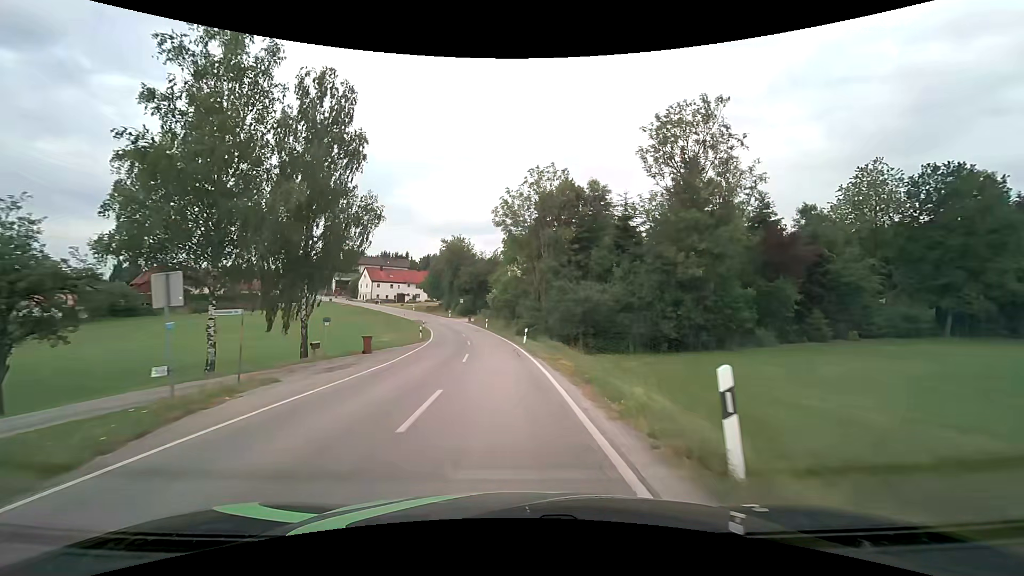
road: secondary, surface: asphalt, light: Day
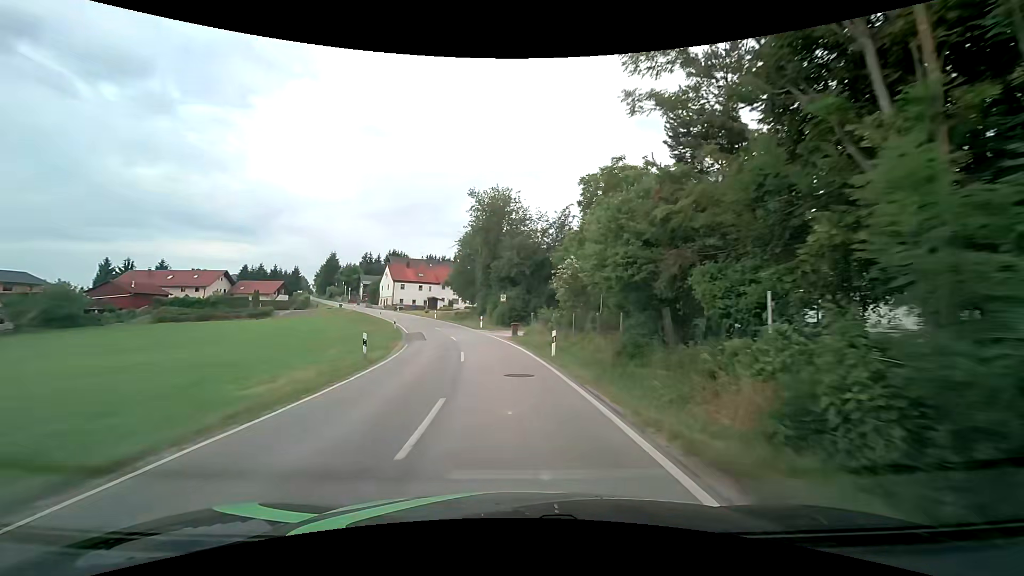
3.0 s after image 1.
(-2.4, +36.8) m; -7°
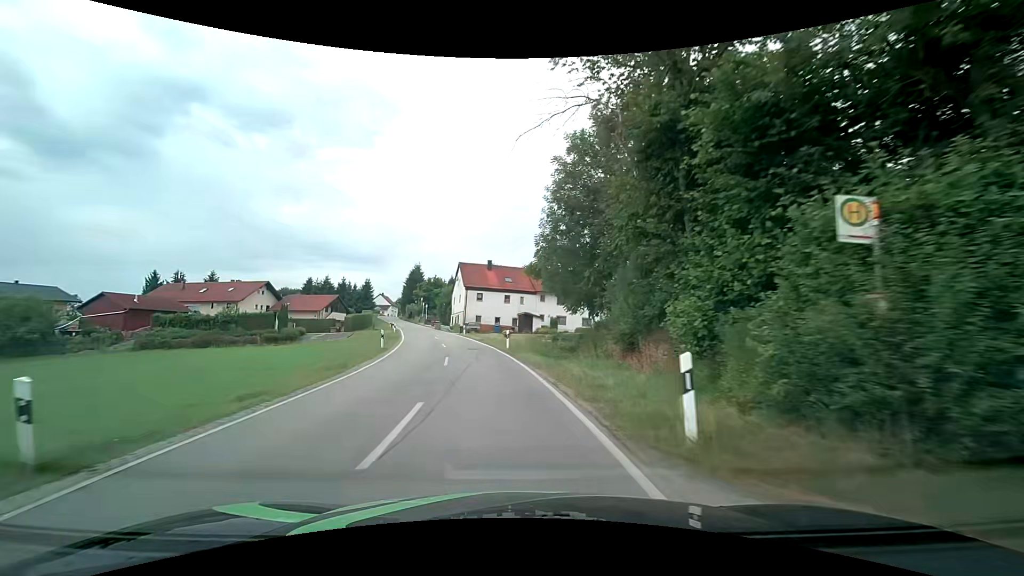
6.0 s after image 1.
(-3.3, +36.2) m; -13°
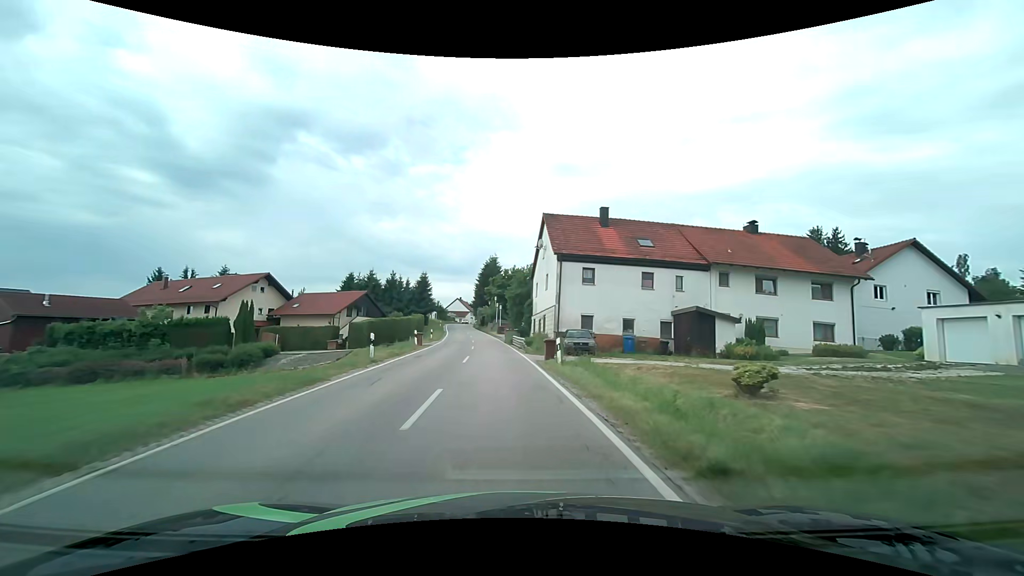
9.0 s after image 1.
(-3.5, +33.8) m; -11°
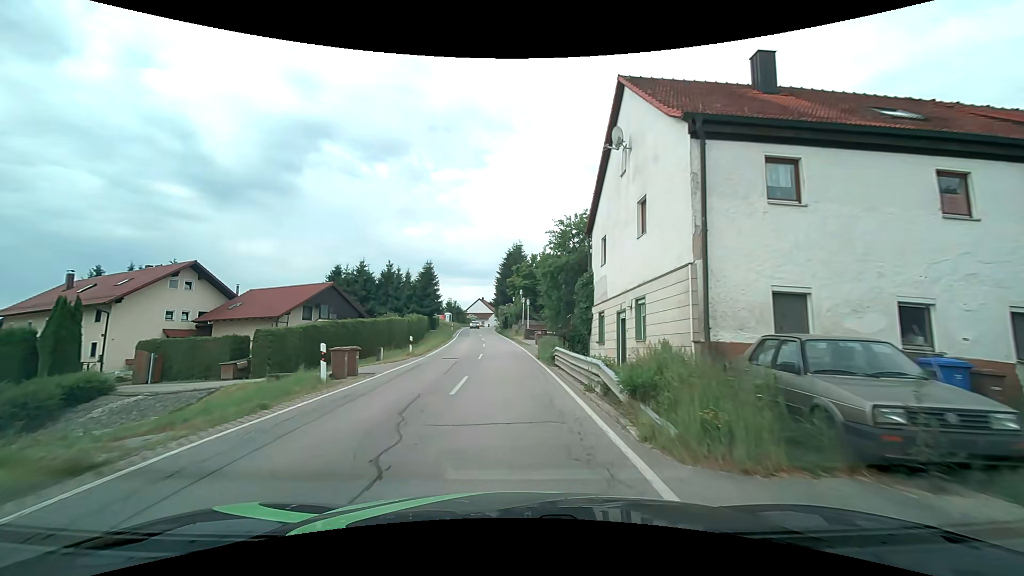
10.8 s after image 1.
(-0.6, +19.6) m; -3°
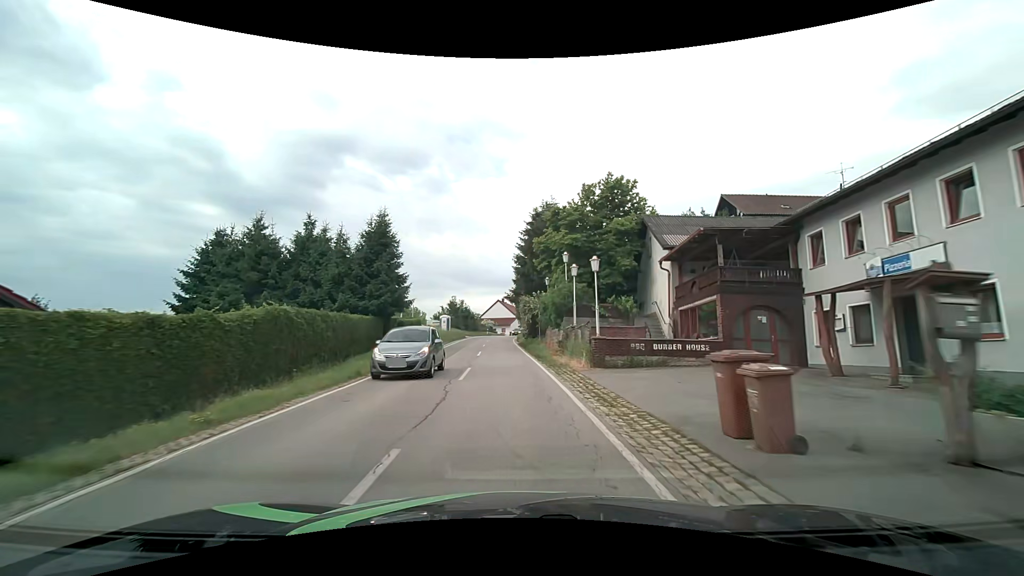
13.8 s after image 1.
(-0.9, +32.9) m; -3°
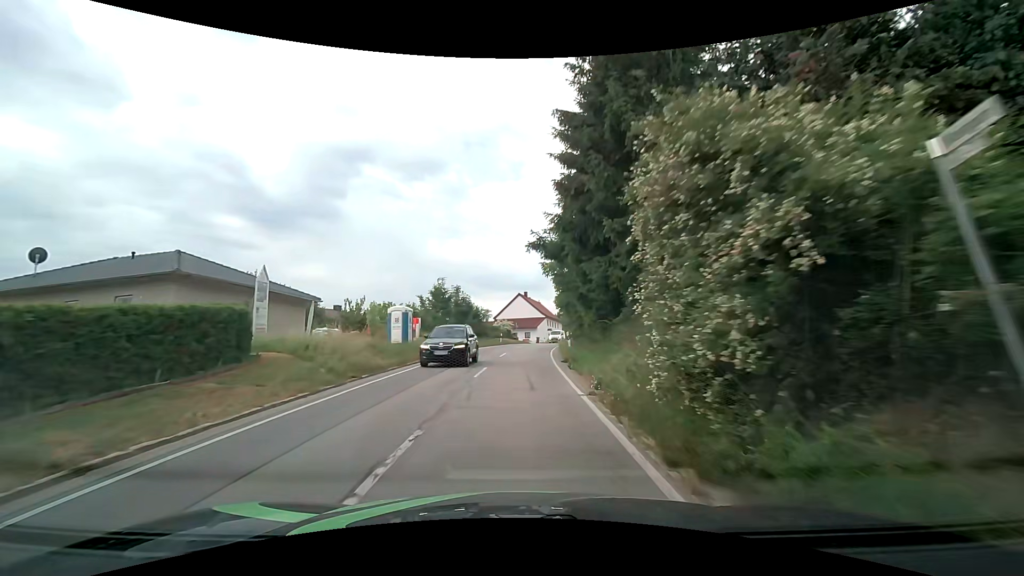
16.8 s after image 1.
(-1.0, +34.6) m; -2°
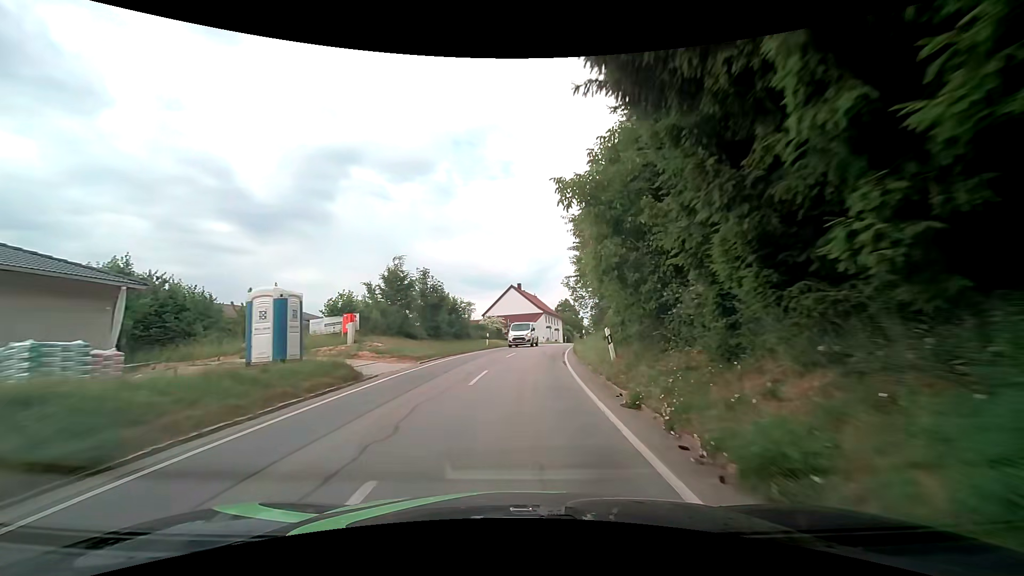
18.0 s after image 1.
(0.0, +14.2) m; 0°
(0, +10) (+1, +20) (+2, +30) (+3, +40) (+5, +50) (+7, +59) (+10, +69) (+12, +79) (+15, +88) (+17, +98) m
